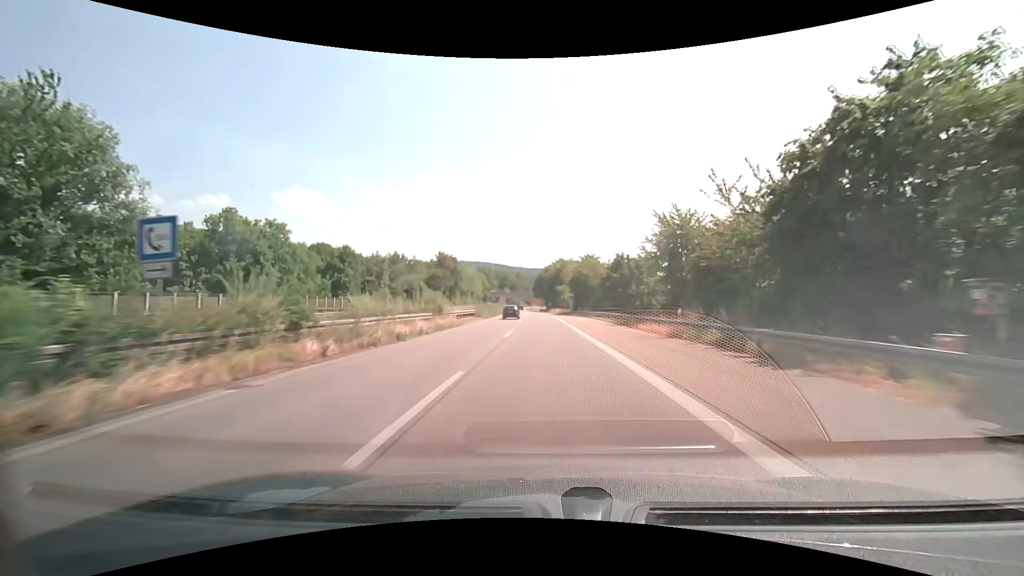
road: trunk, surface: asphalt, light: Day
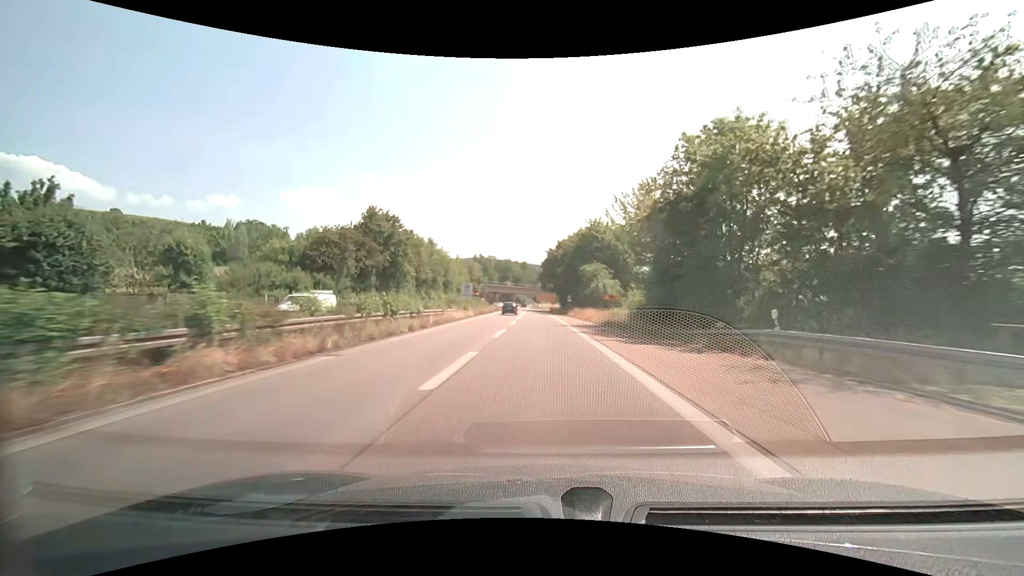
(-0.7, +62.6) m; -1°
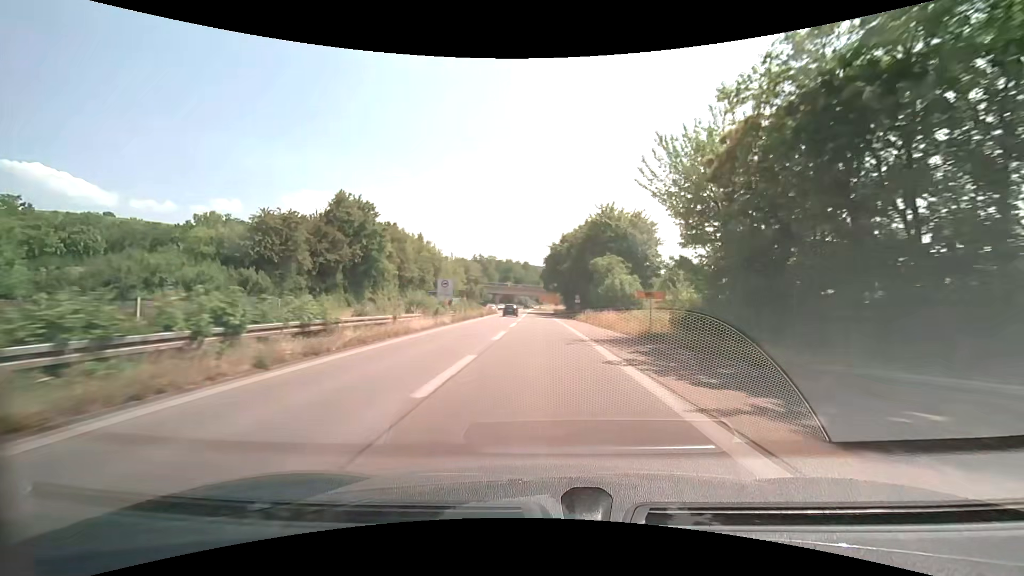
(0.0, +12.3) m; 0°
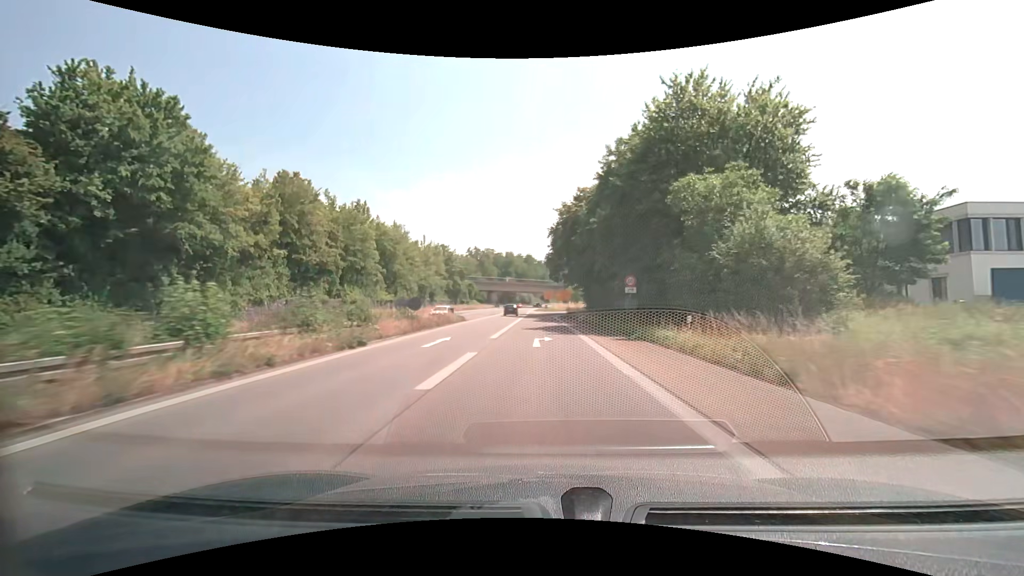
(-0.2, +35.2) m; -1°
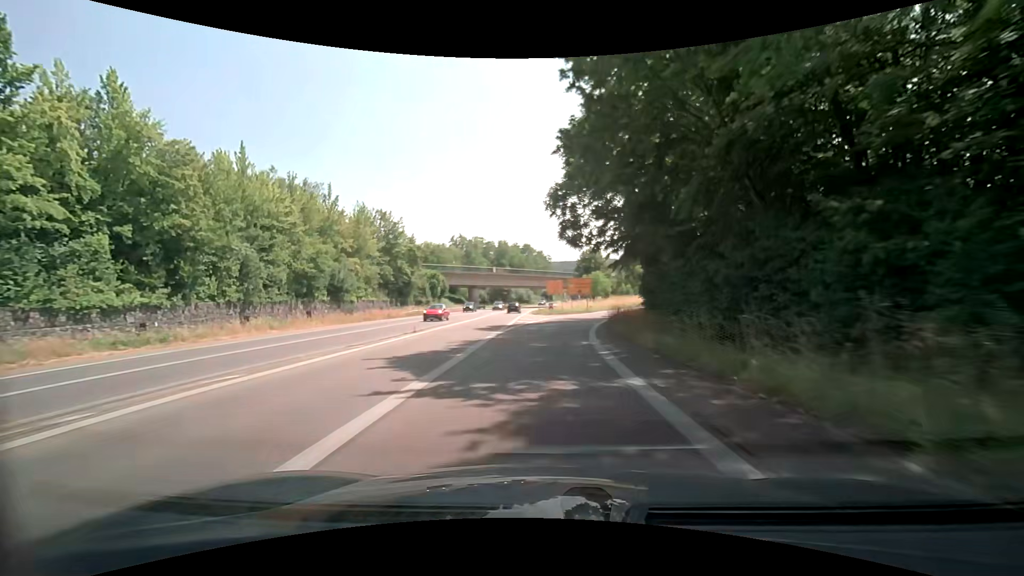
(-0.2, +43.5) m; -1°
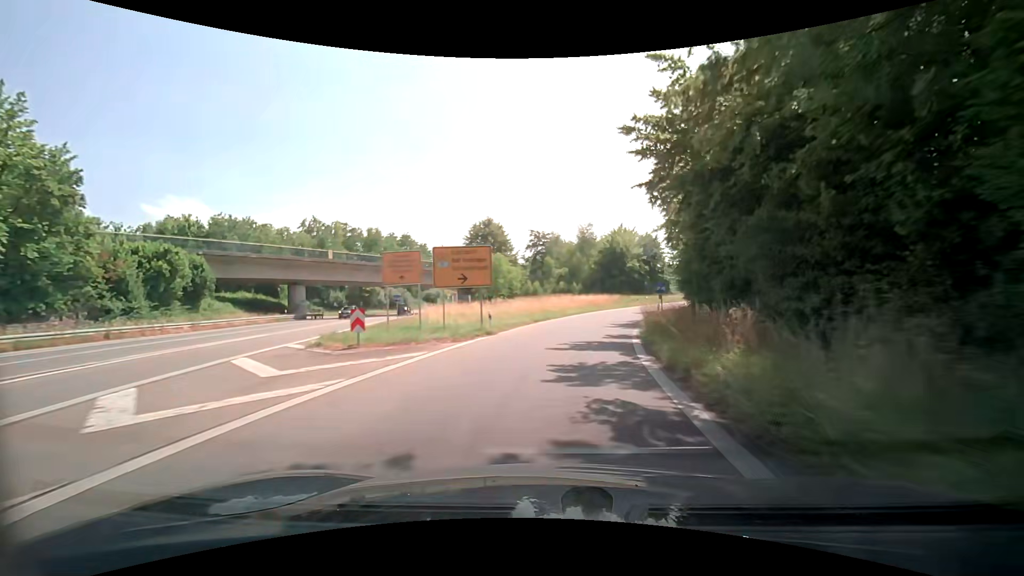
(+2.4, +39.6) m; +10°
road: trunk_link
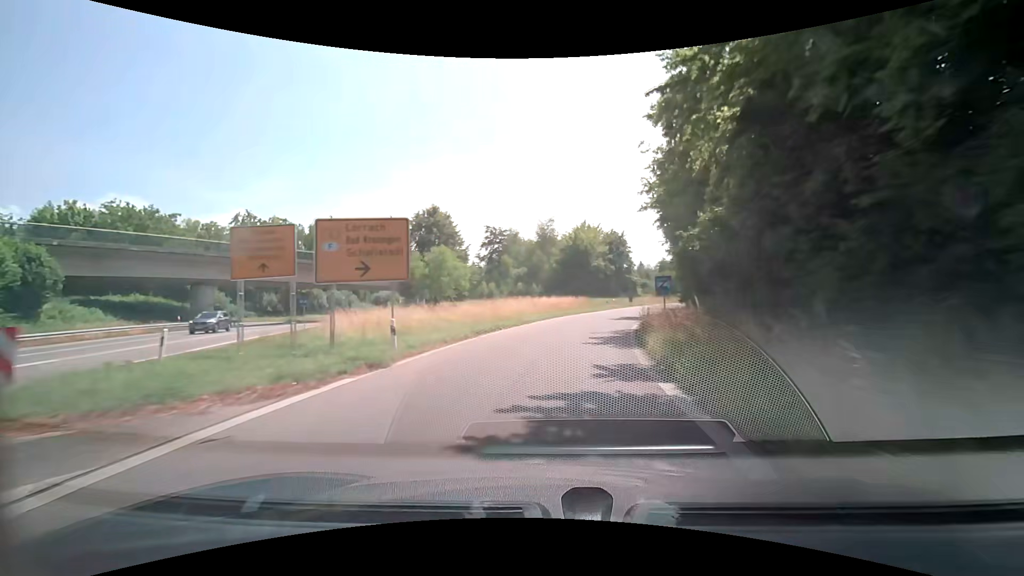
(+0.3, +9.5) m; +4°
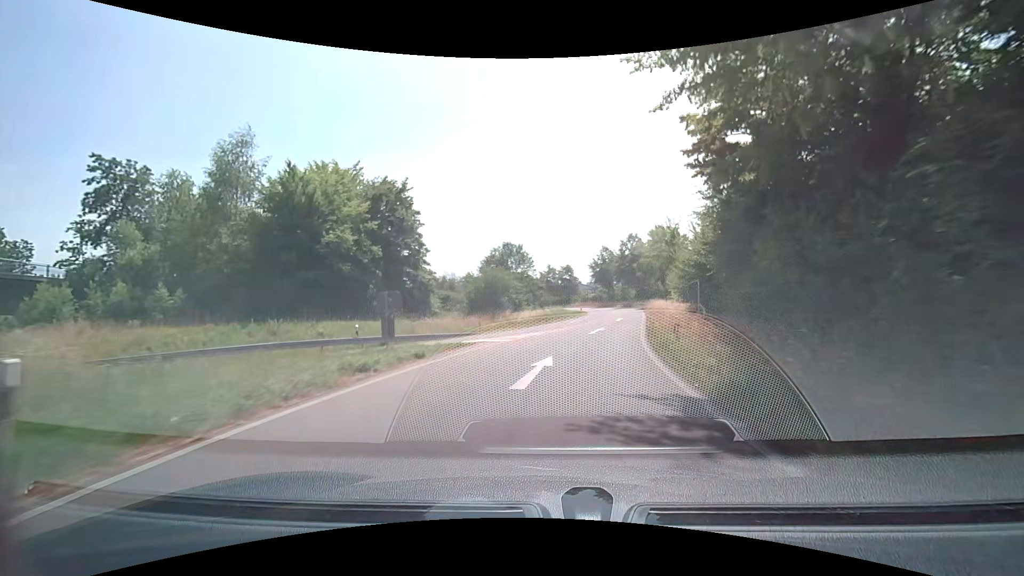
(+9.4, +44.8) m; +23°
(0, +10) (+2, +20) (+4, +30) (+6, +39) (+8, +49) (+10, +59) (+12, +69) (+13, +79) (+13, +89) (+12, +99) m
